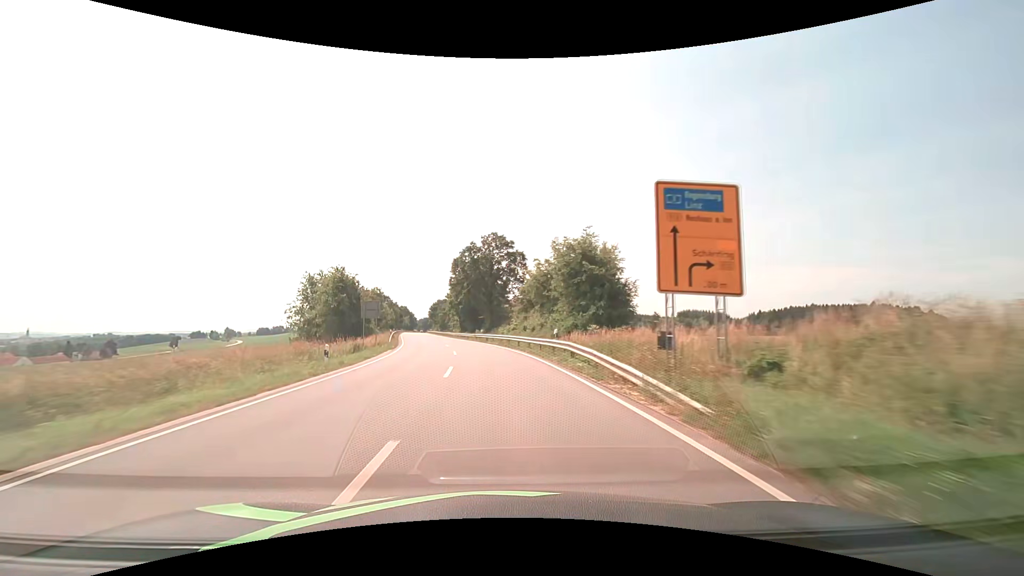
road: secondary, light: Day
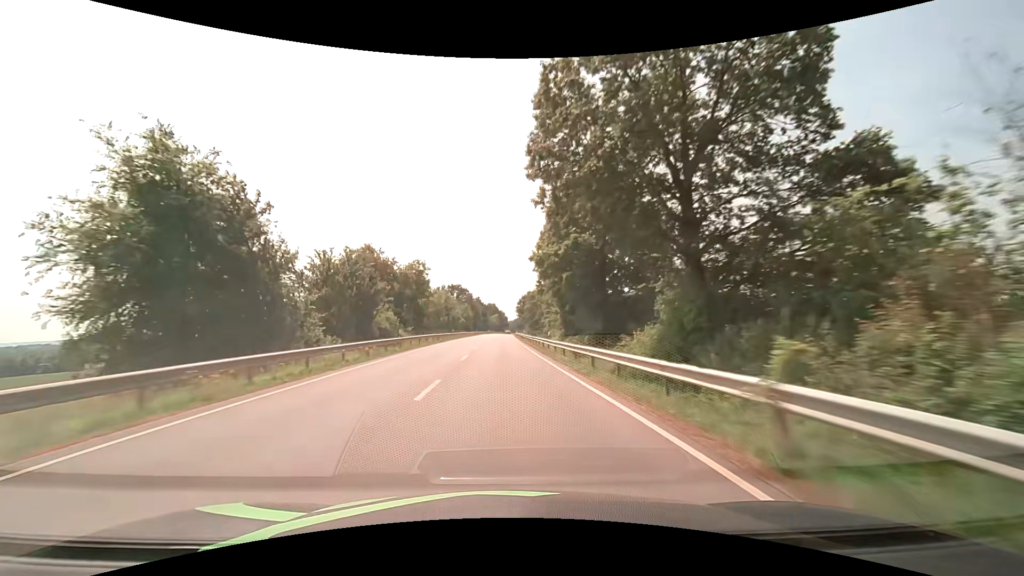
(-5.8, +53.1) m; -11°
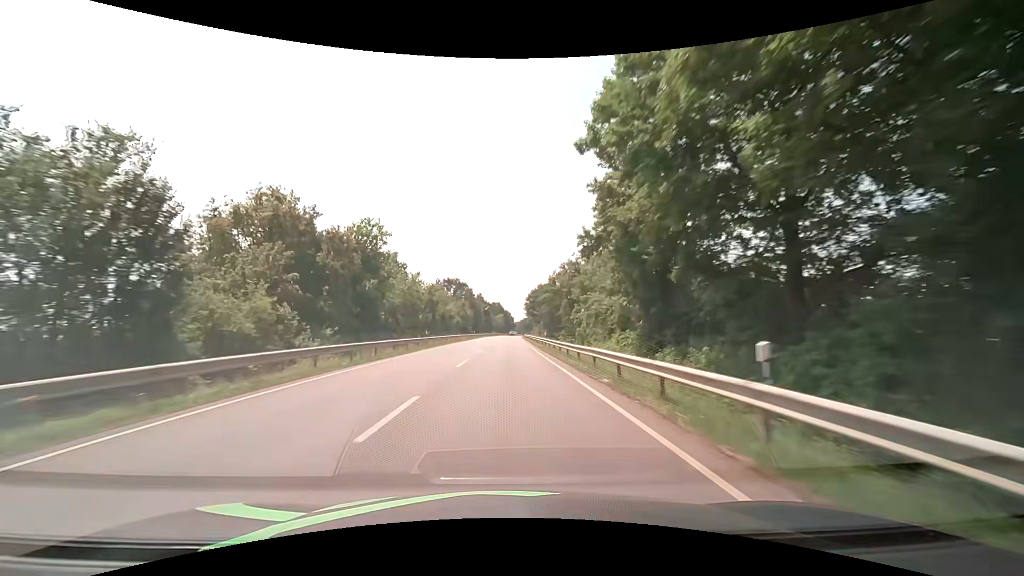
(-0.5, +28.0) m; -1°
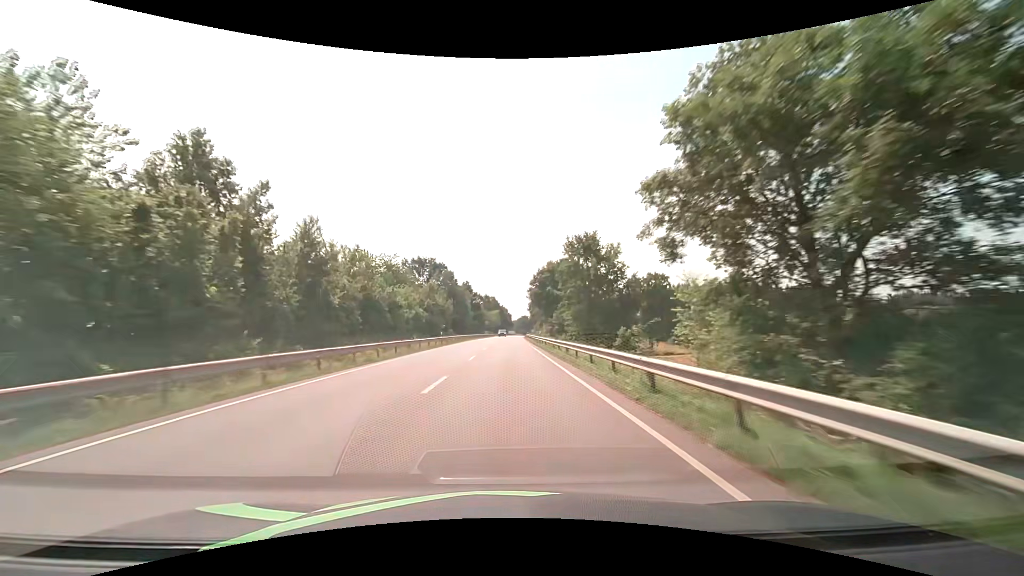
(0.0, +44.0) m; 0°
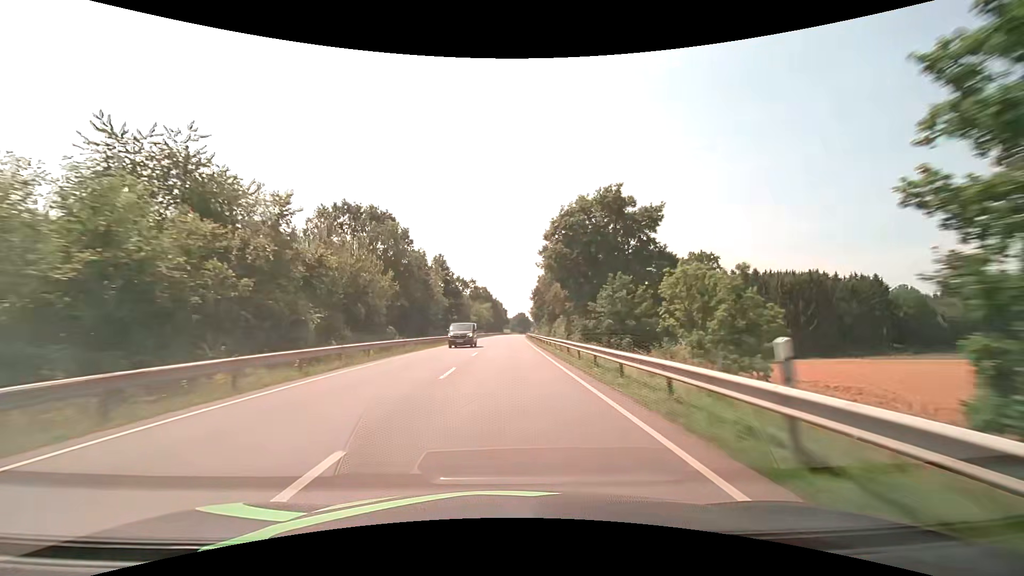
(+0.1, +45.6) m; 0°
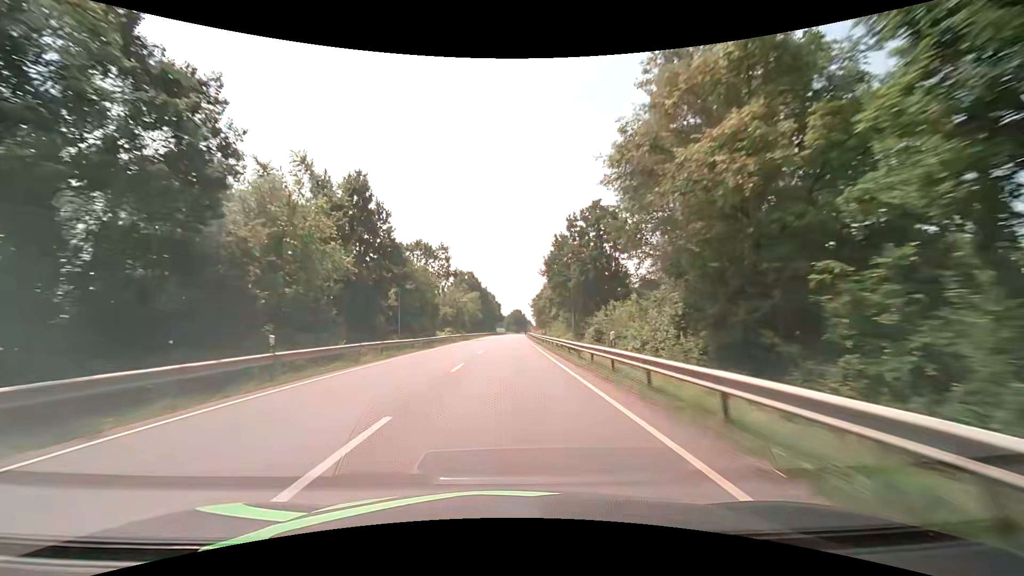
(+0.4, +46.4) m; +1°
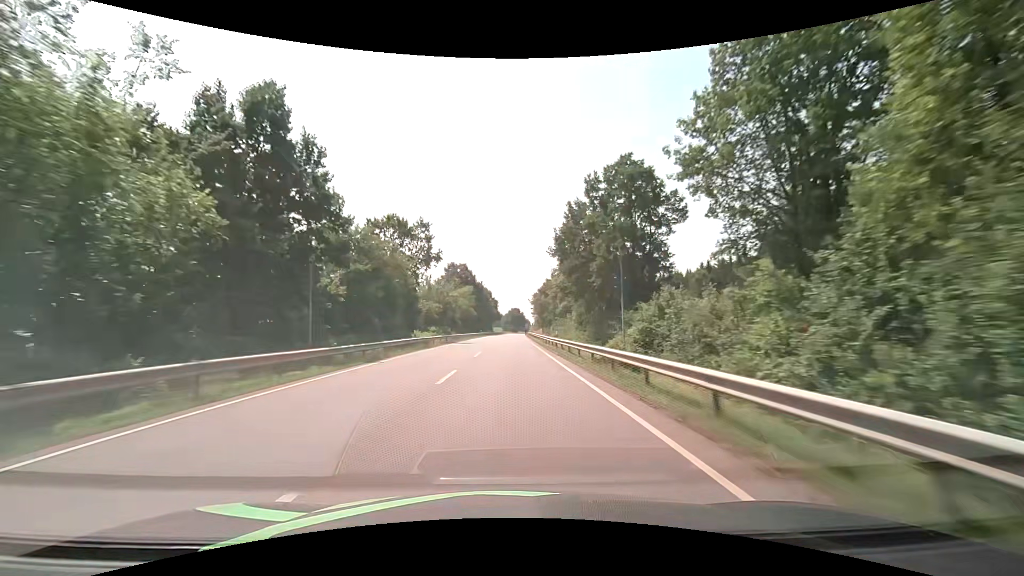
(+0.1, +15.6) m; 0°
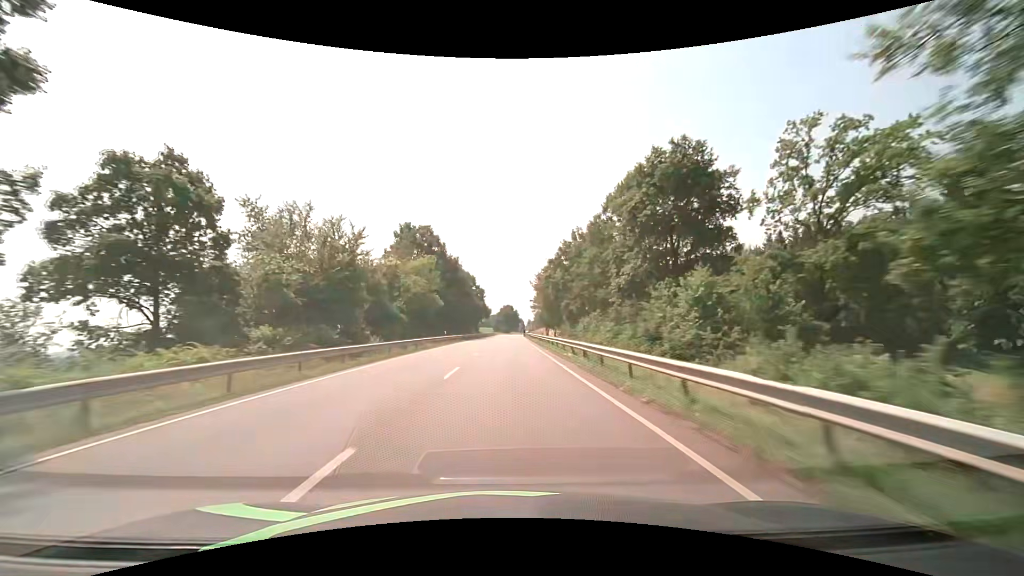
(+0.6, +46.9) m; +1°
(0, +10) (0, +20) (0, +30) (0, +40) (0, +50) (0, +60) (0, +70) (-1, +80) (0, +90) (0, +100) m
